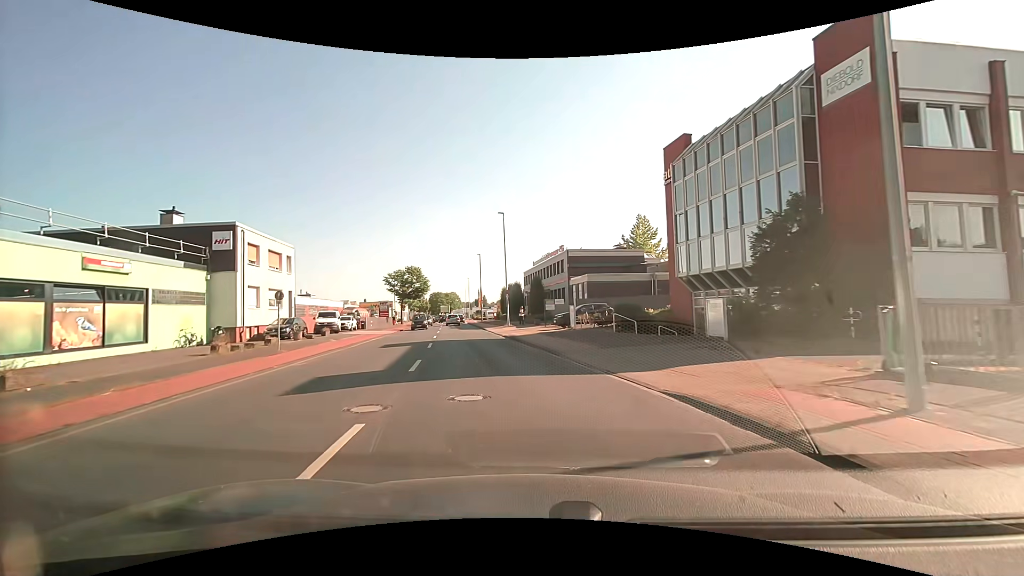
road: tertiary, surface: asphalt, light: Day
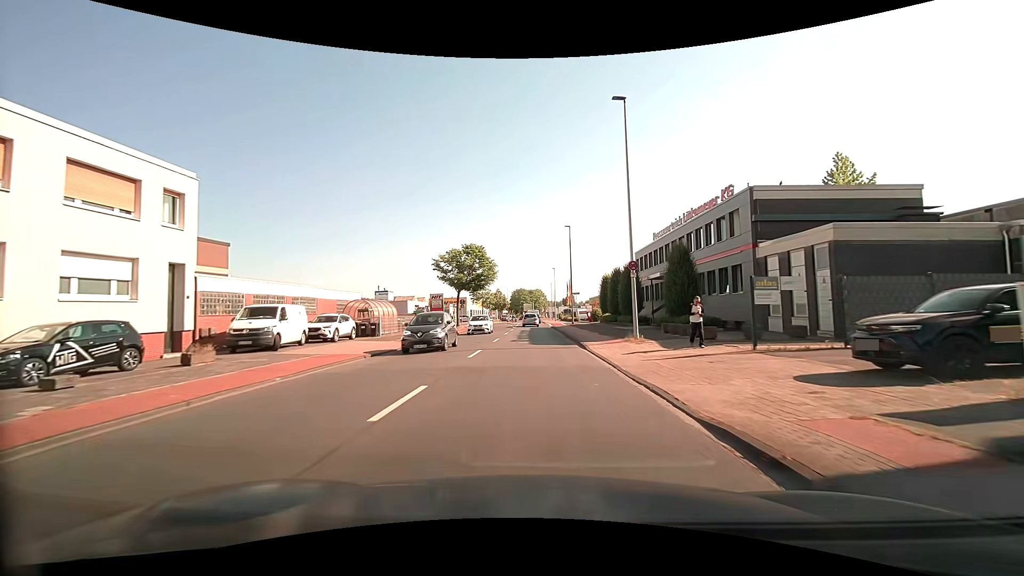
(-2.7, +24.1) m; -10°
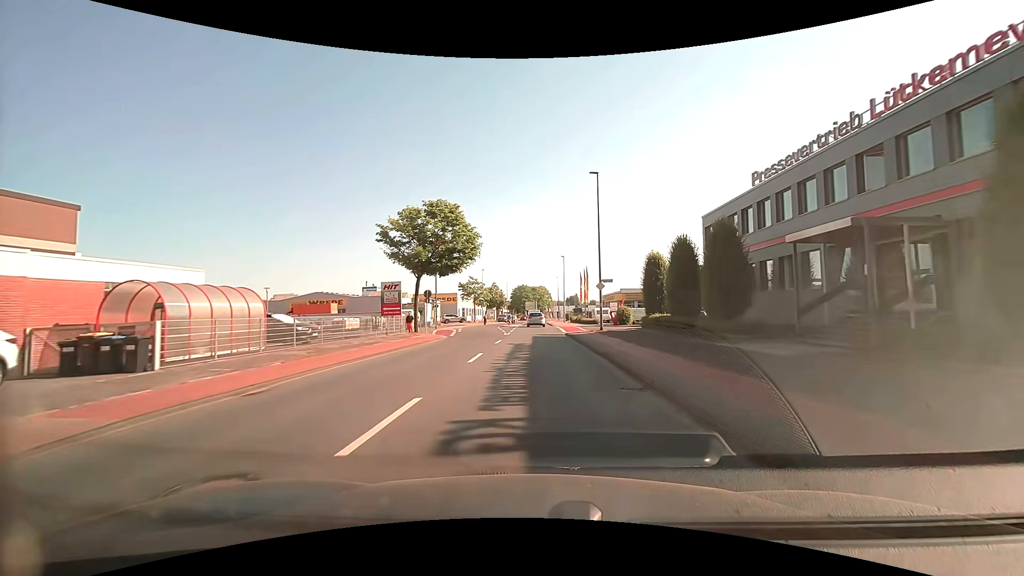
(-0.2, +20.1) m; -1°
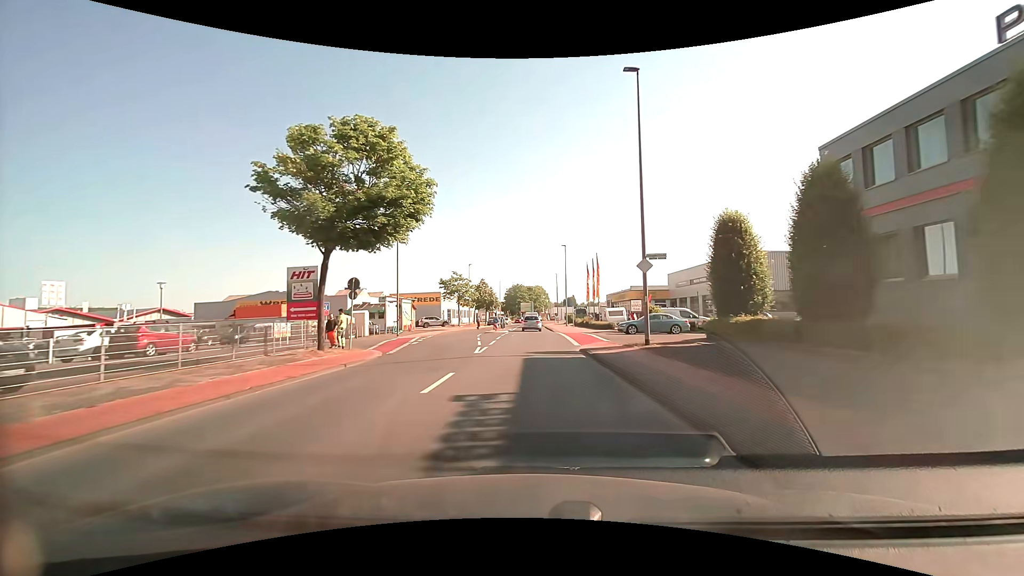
(+0.1, +14.2) m; 0°
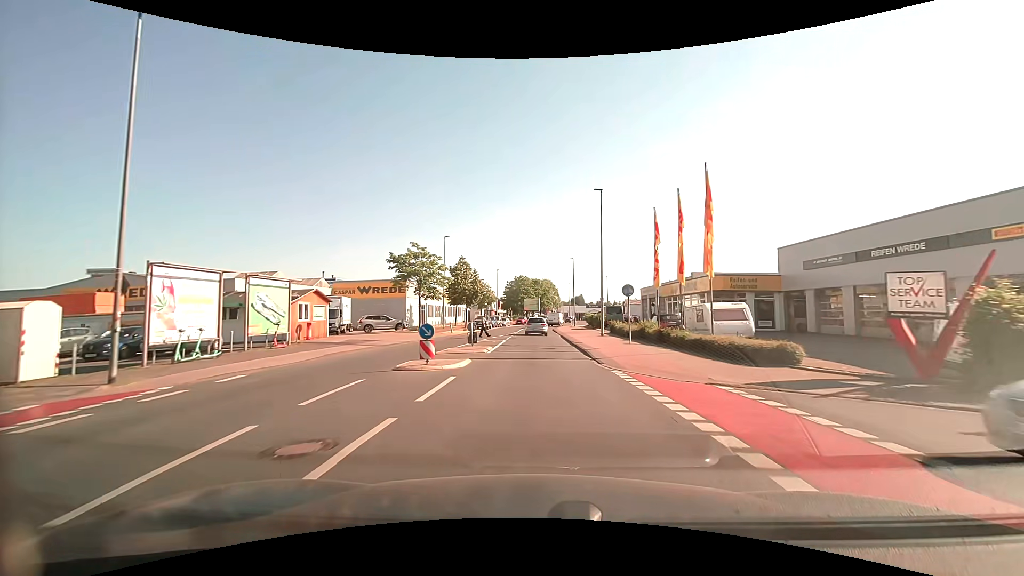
(-0.1, +28.6) m; 0°
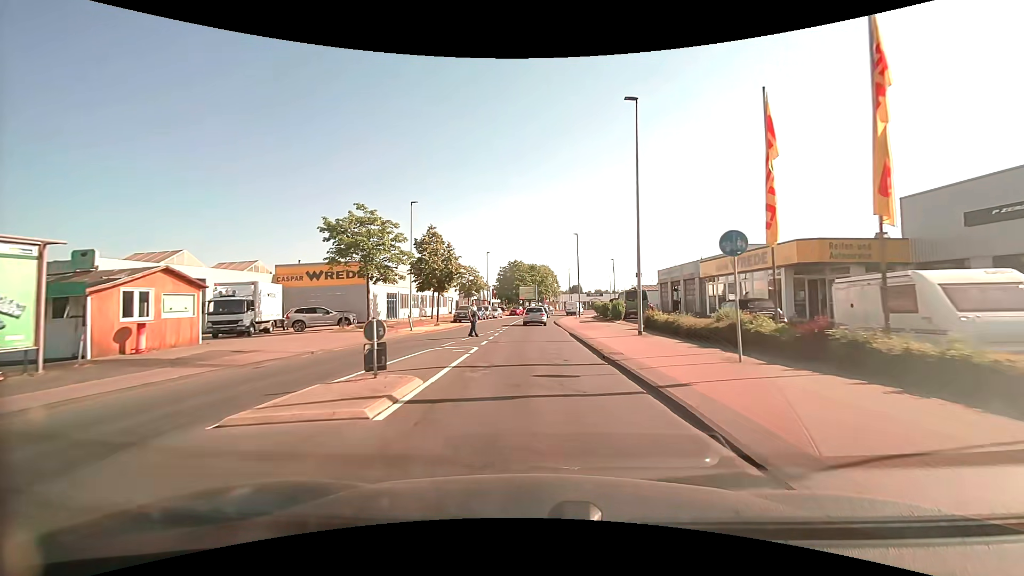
(+0.1, +13.2) m; +1°
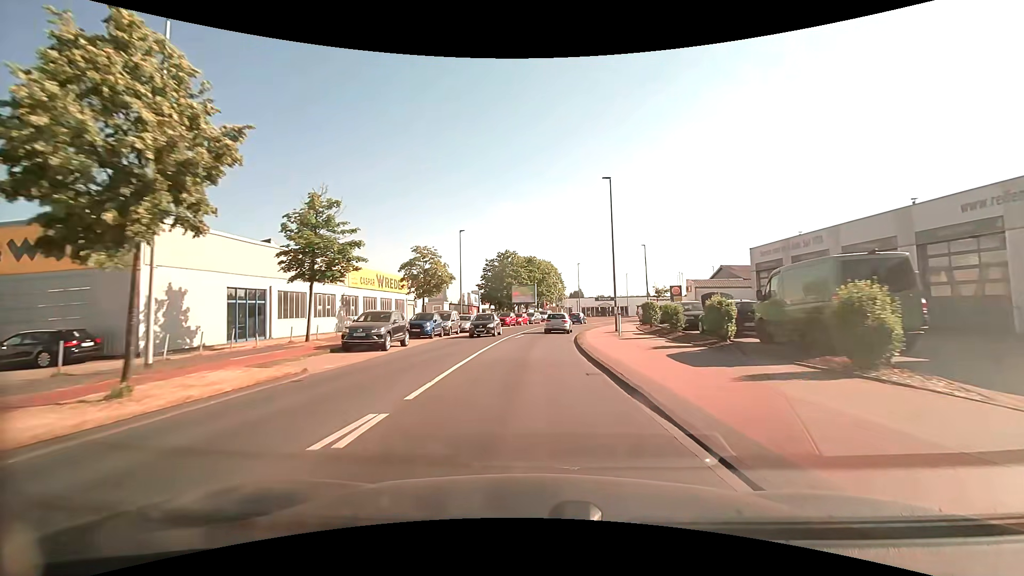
(-0.1, +28.8) m; 0°
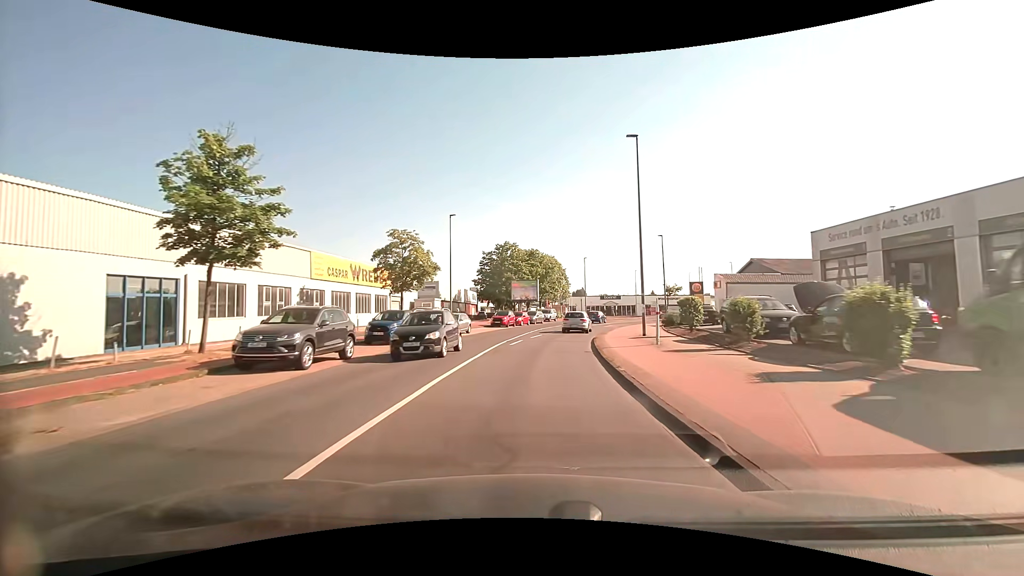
(0.0, +7.8) m; 0°
(0, +10) (0, +20) (+1, +30) (+3, +40) (+6, +49) (+9, +59) (+13, +68) (+18, +77) (+23, +85) (+29, +93) m
